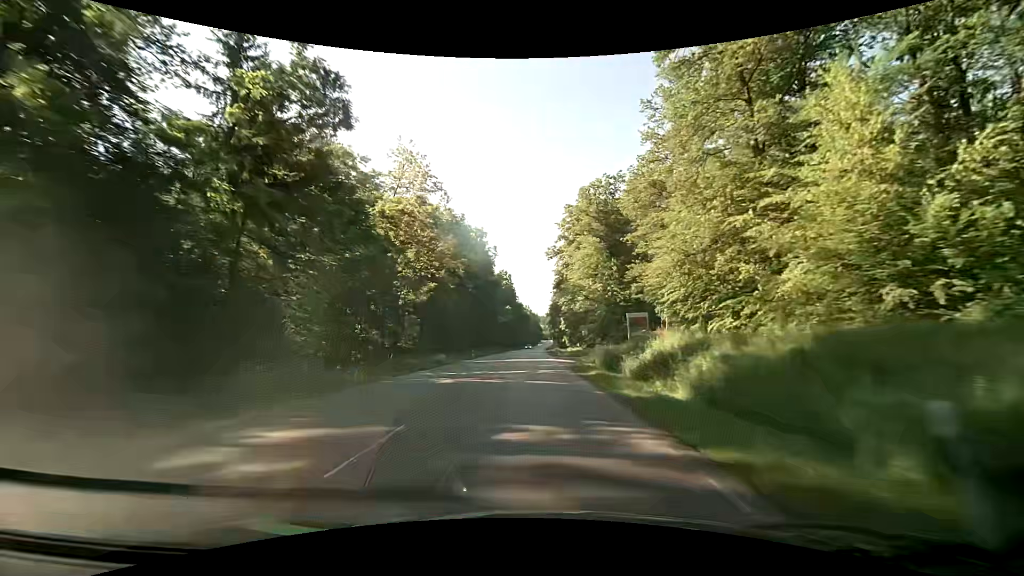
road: secondary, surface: asphalt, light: Day
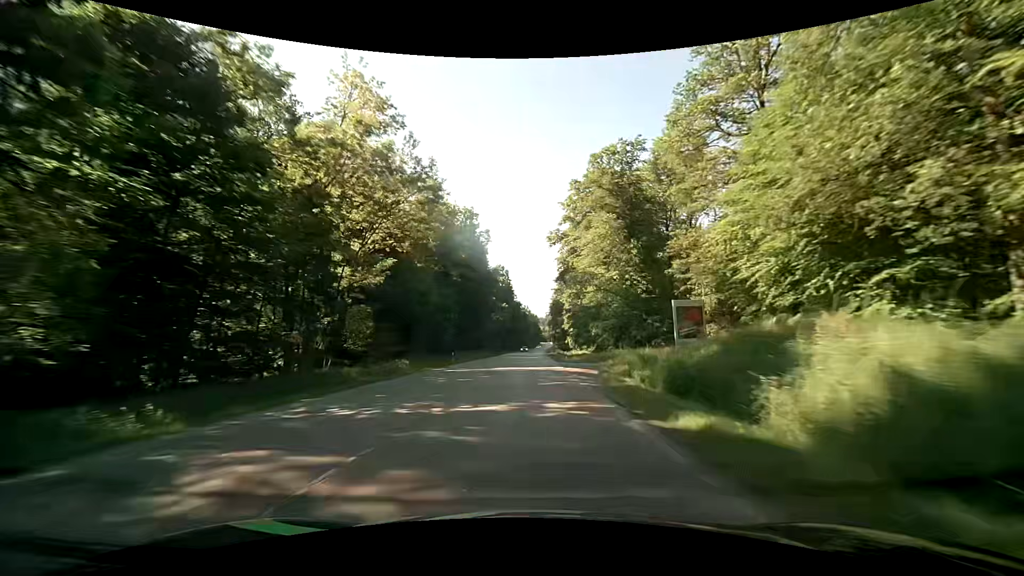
(-0.1, +14.3) m; -1°
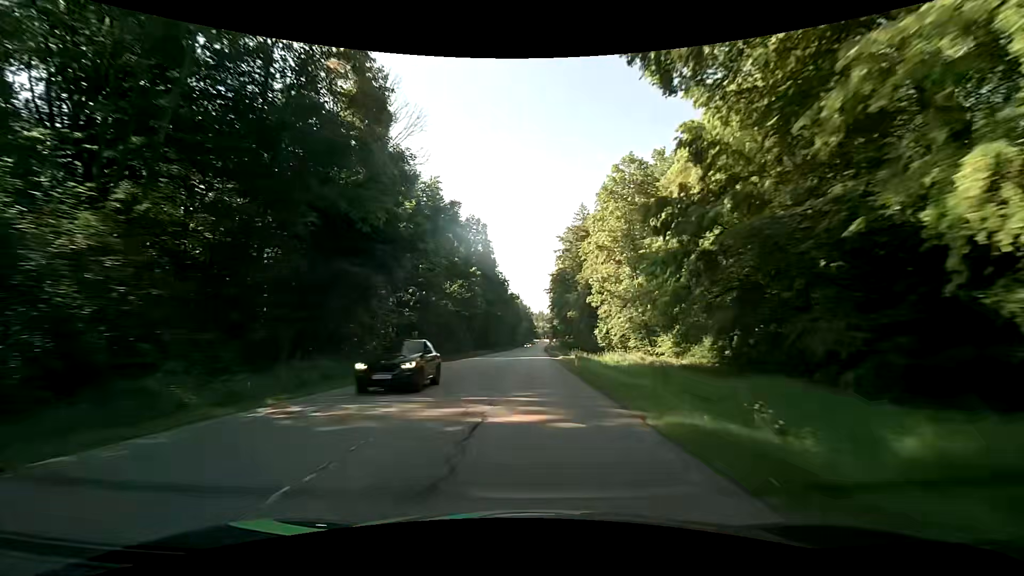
(+1.0, +57.8) m; +1°
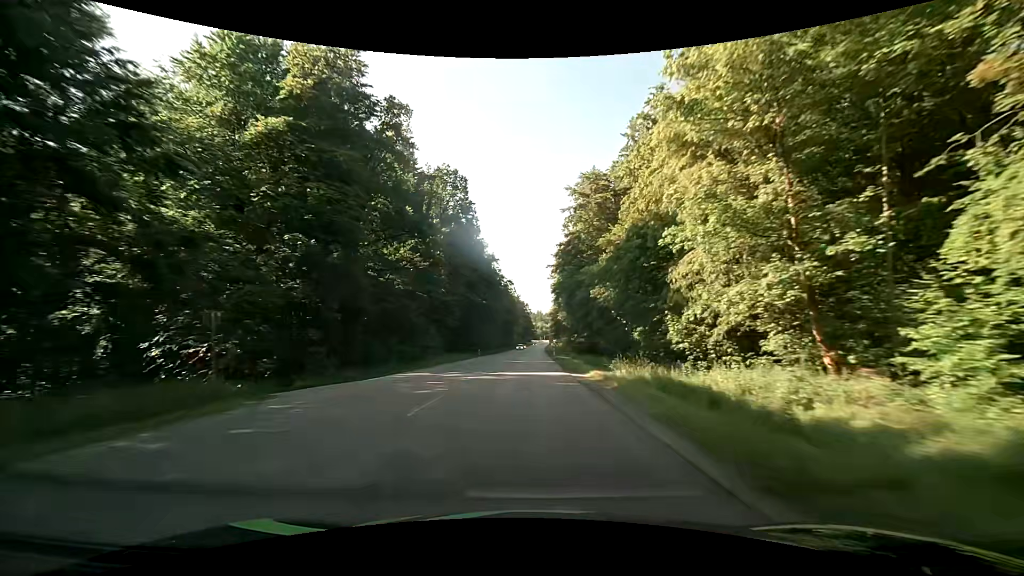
(+0.1, +29.2) m; +1°
